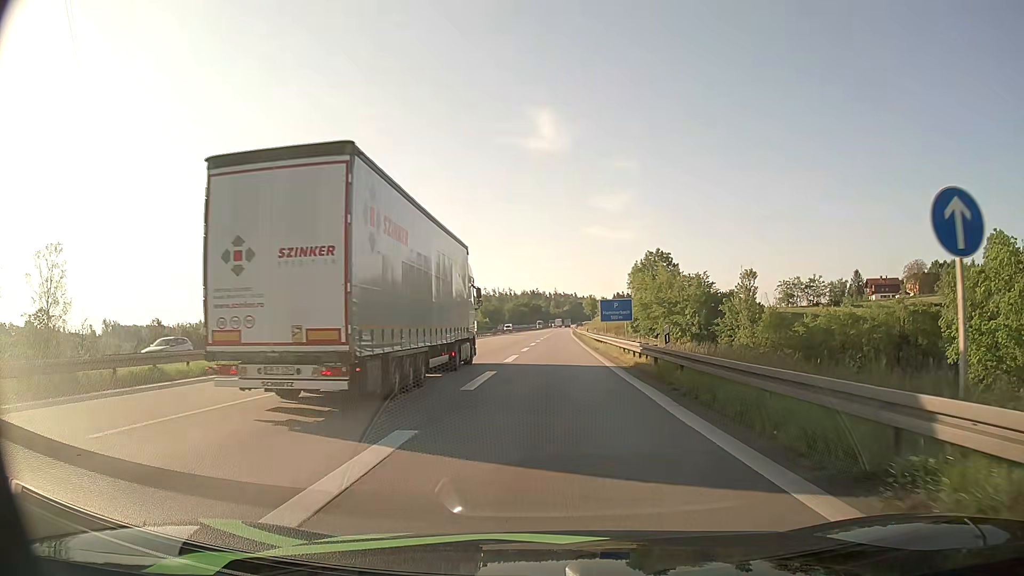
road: motorway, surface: asphalt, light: Day
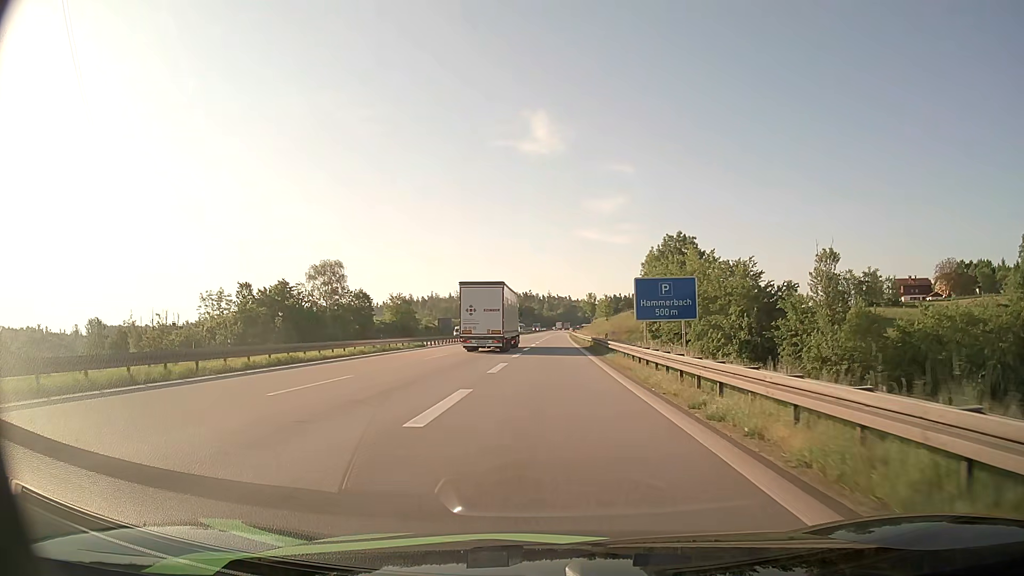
(+0.2, +29.5) m; 0°
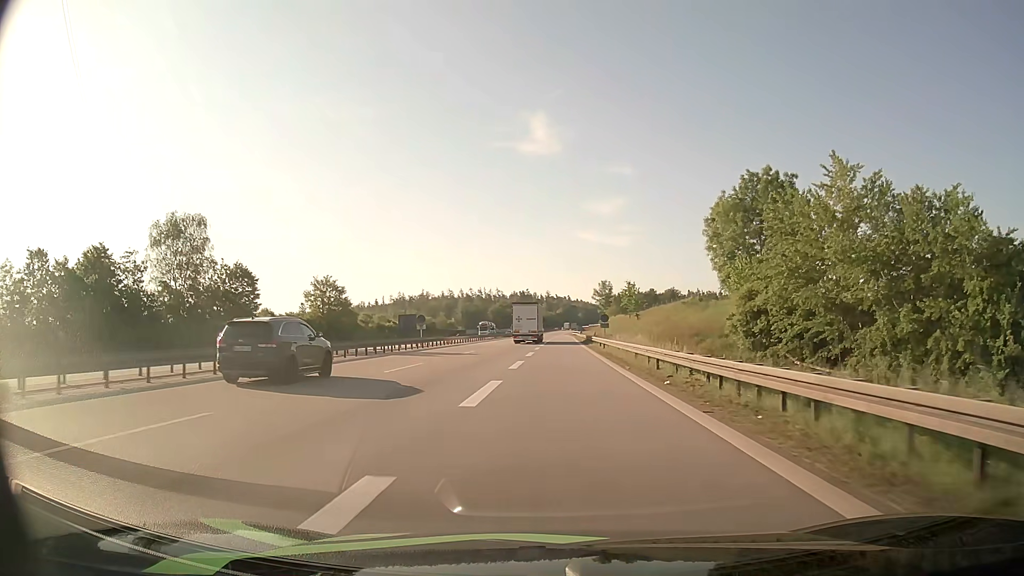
(0.0, +45.7) m; 0°
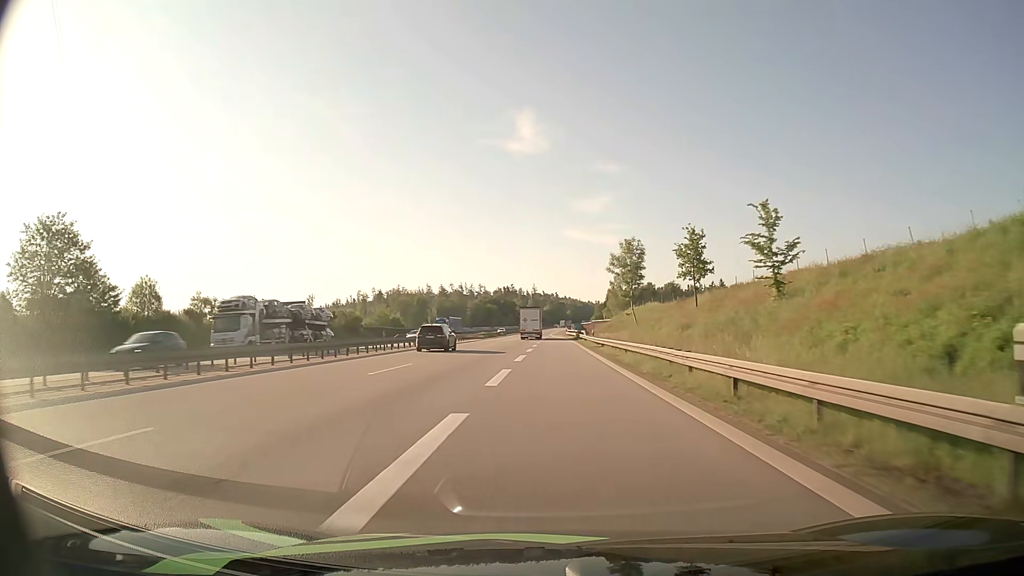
(+0.6, +55.6) m; +1°
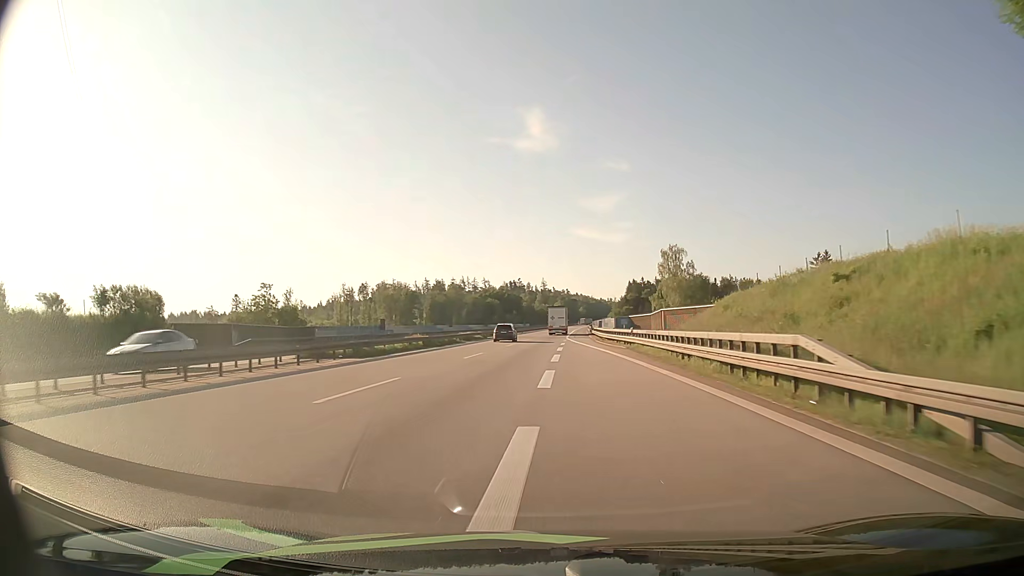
(-0.6, +61.5) m; -1°
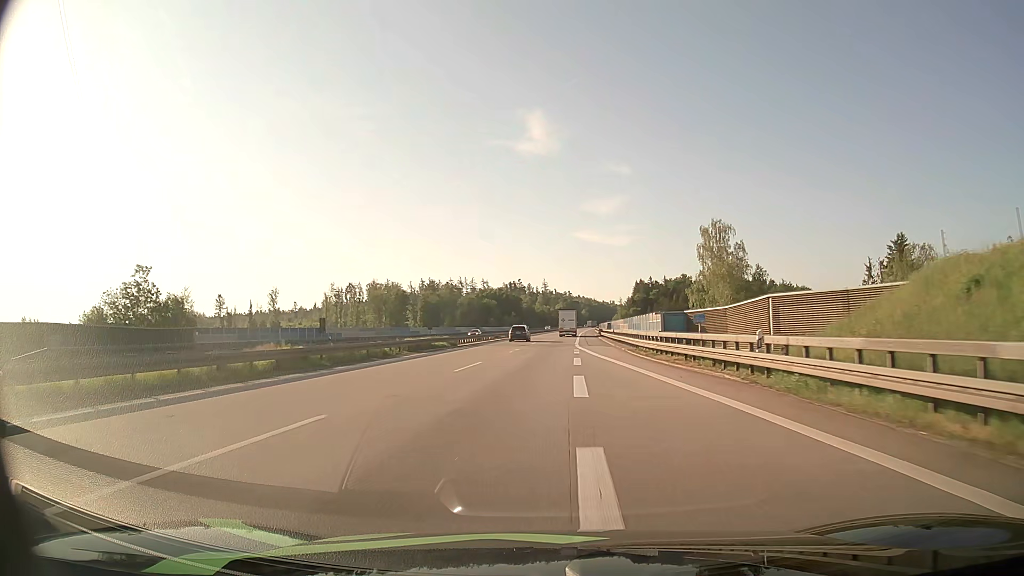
(0.0, +25.8) m; 0°
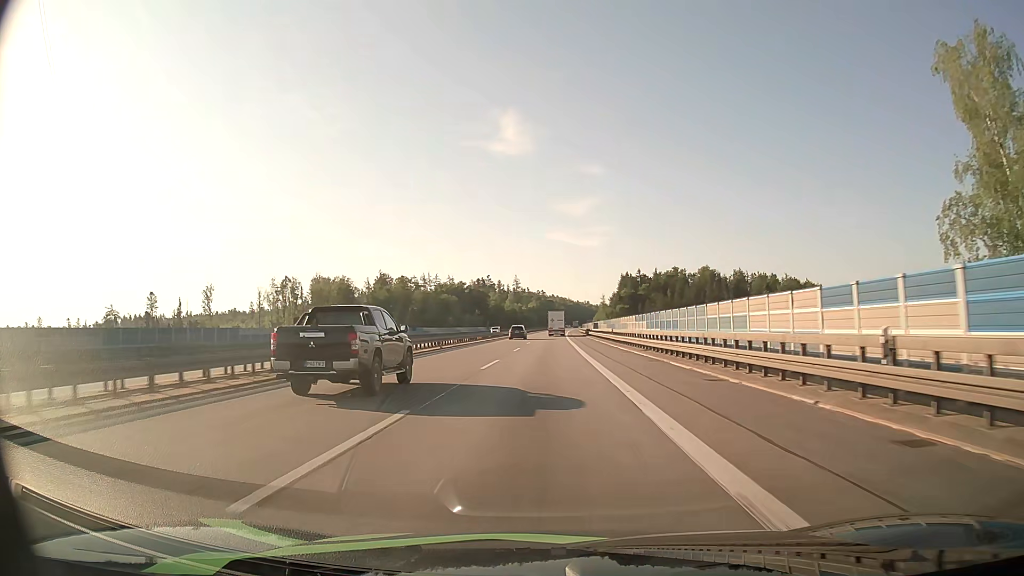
(+0.5, +52.9) m; +3°
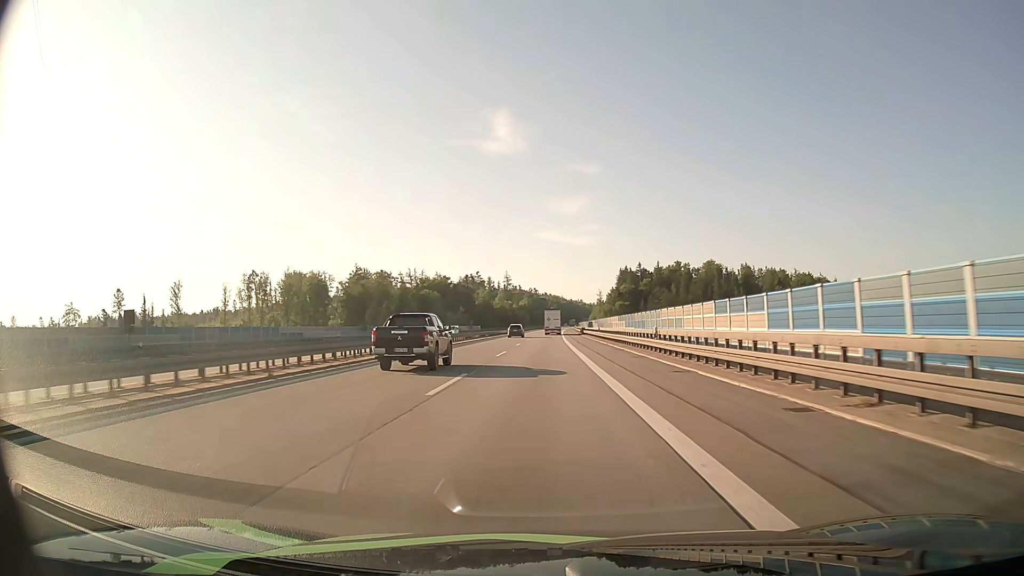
(+0.1, +26.7) m; 0°
(0, +10) (0, +20) (0, +30) (0, +40) (0, +50) (0, +60) (0, +70) (0, +80) (0, +90) (0, +100) m
